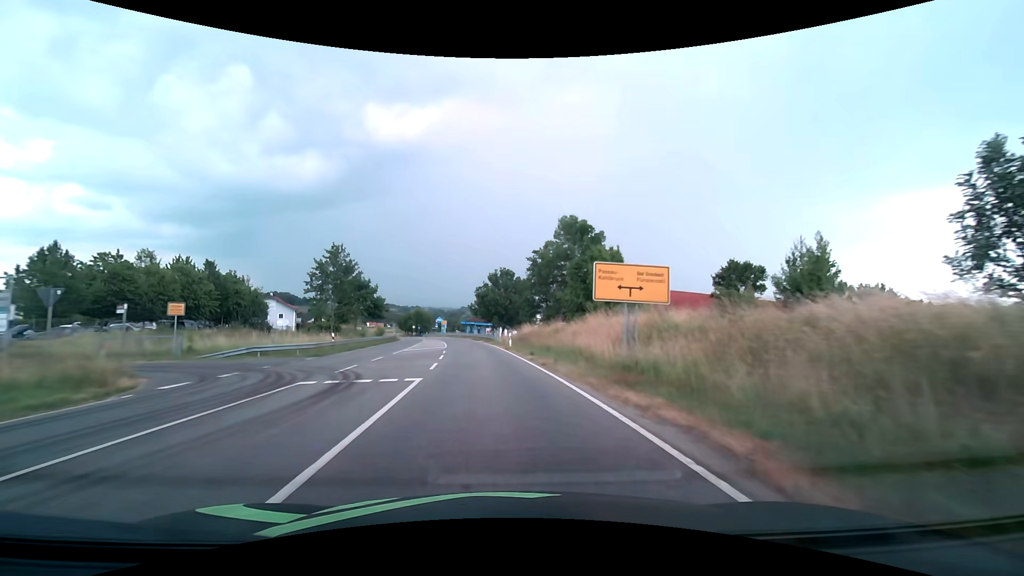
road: secondary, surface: asphalt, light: Day
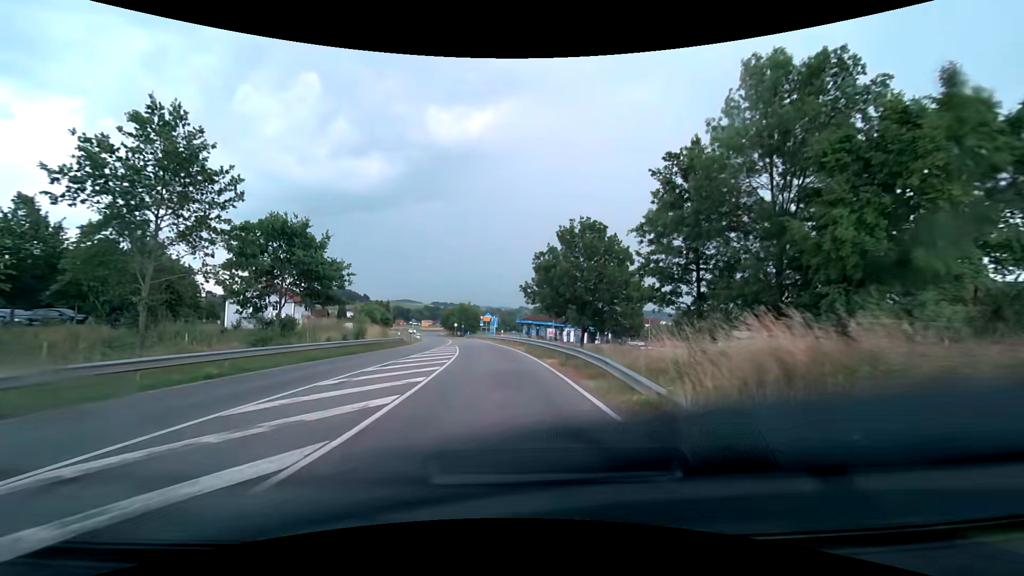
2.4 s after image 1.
(-1.8, +34.0) m; -7°
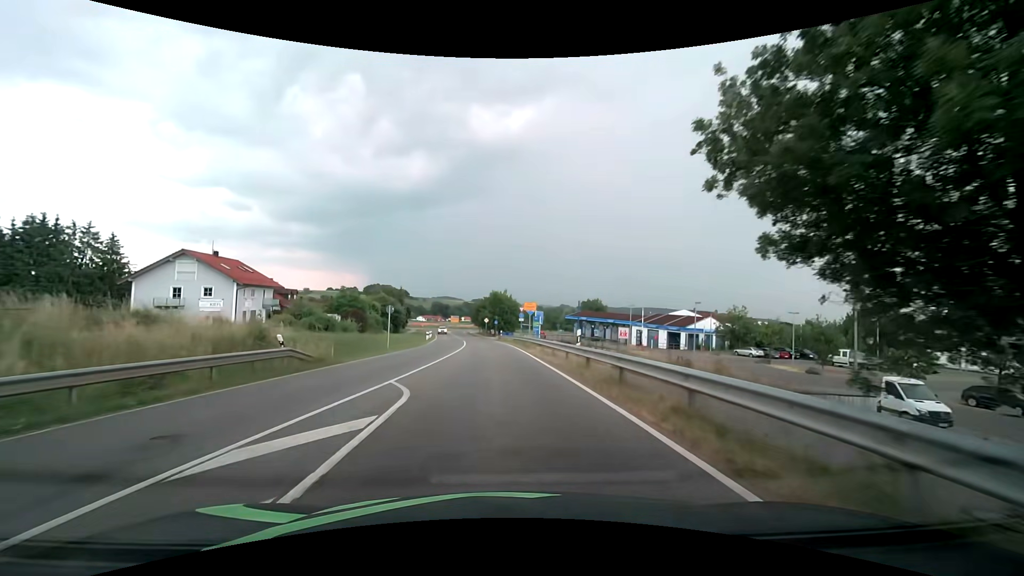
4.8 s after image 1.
(-1.3, +32.7) m; -5°
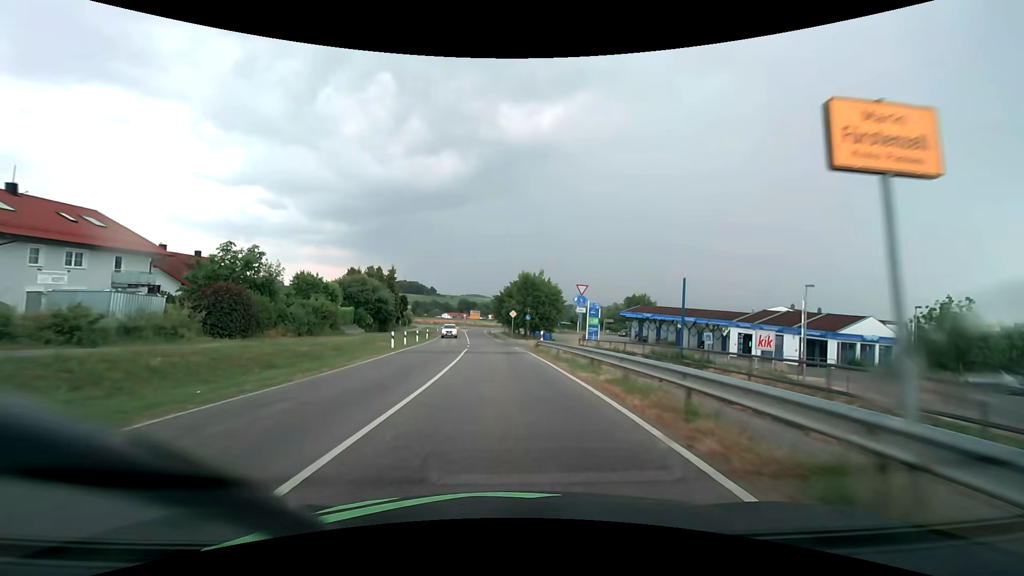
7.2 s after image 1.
(-1.0, +31.6) m; -3°
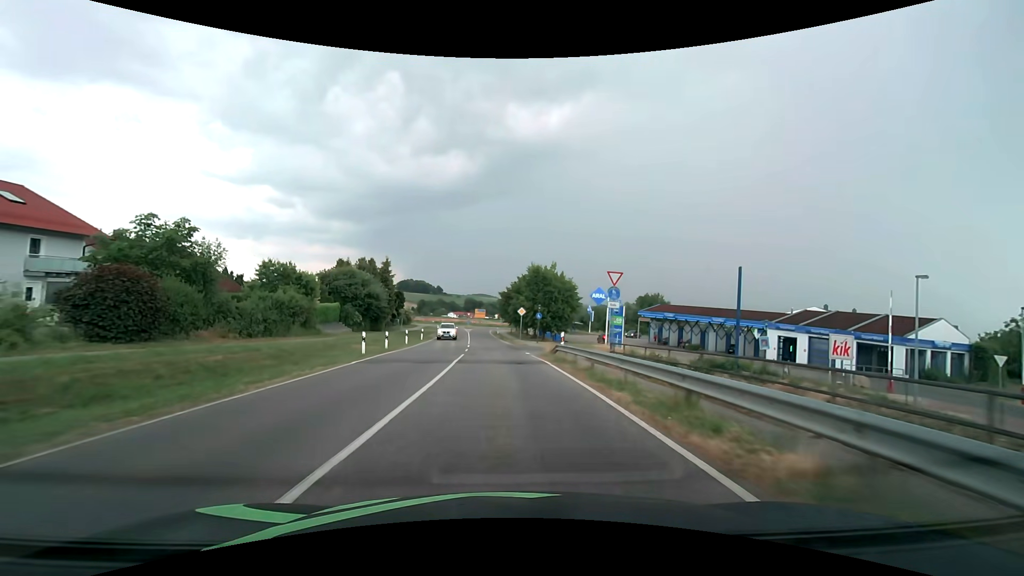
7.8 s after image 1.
(-0.1, +7.8) m; 0°
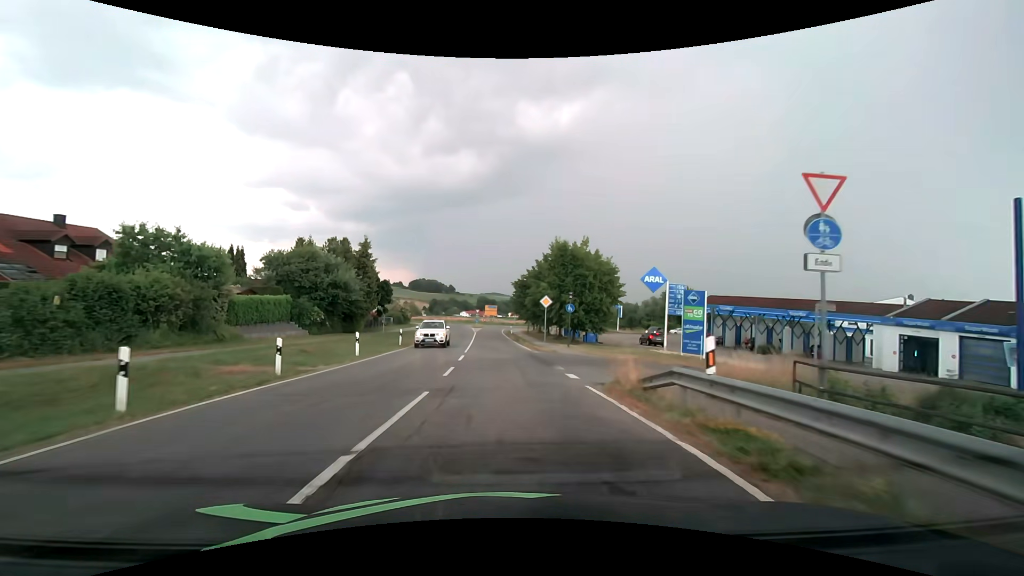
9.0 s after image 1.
(-0.3, +15.4) m; -2°
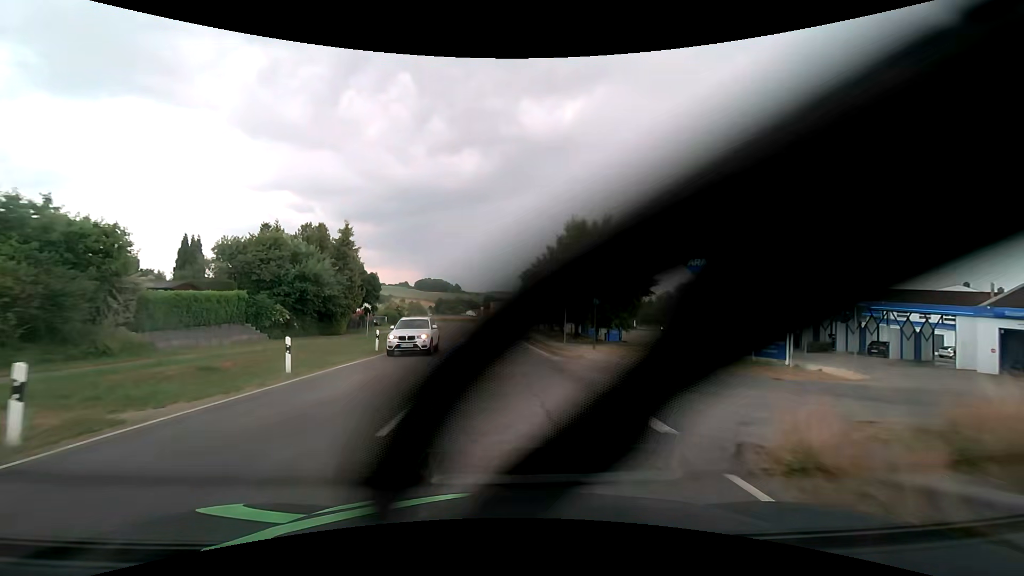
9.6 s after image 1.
(-0.1, +7.7) m; -1°
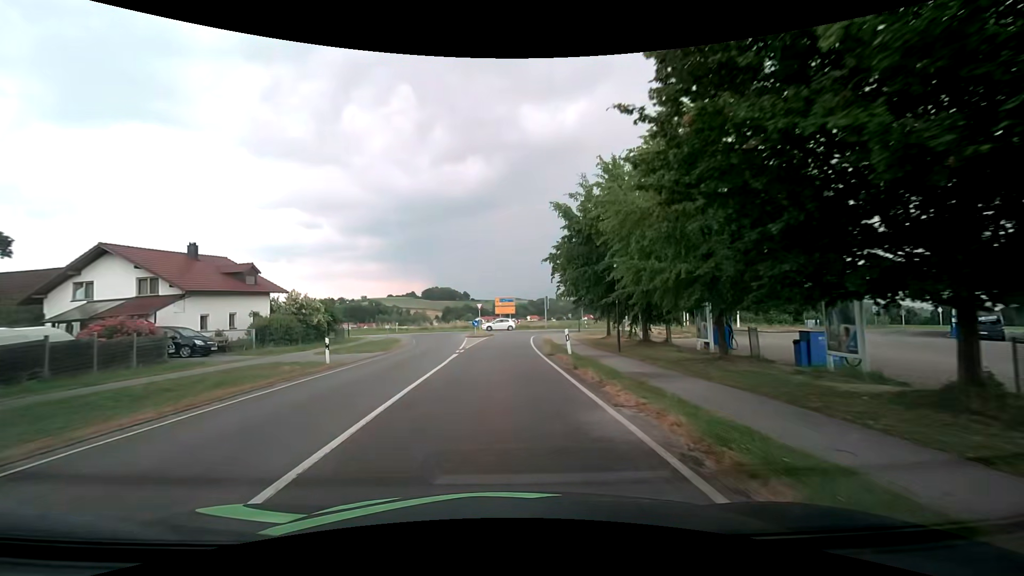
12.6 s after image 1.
(-0.6, +37.0) m; -1°
(0, +10) (0, +20) (0, +30) (0, +40) (+1, +50) (+7, +58) (+16, +62) (+26, +65) (+36, +66) (+45, +68) m
